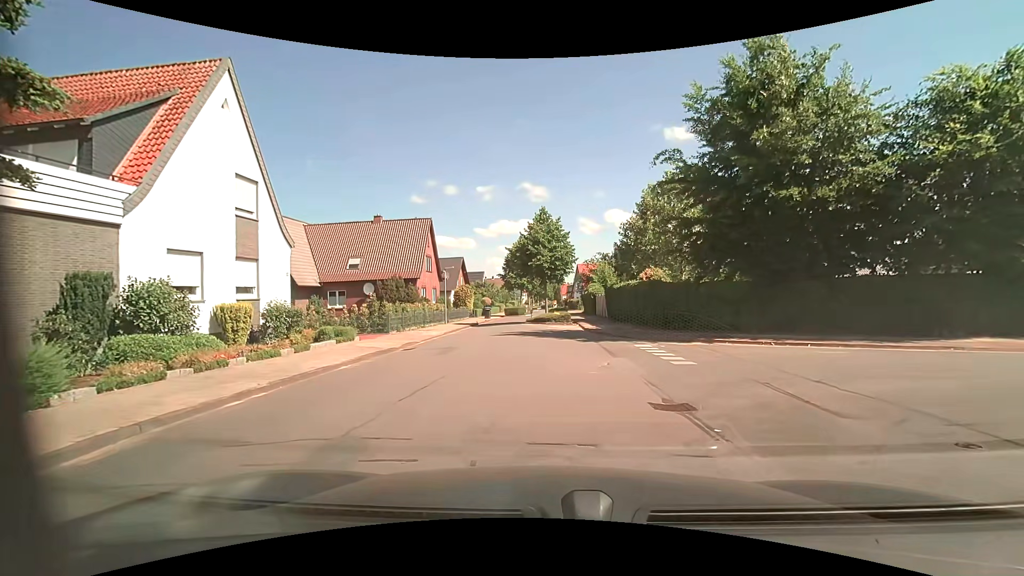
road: unclassified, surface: asphalt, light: Day
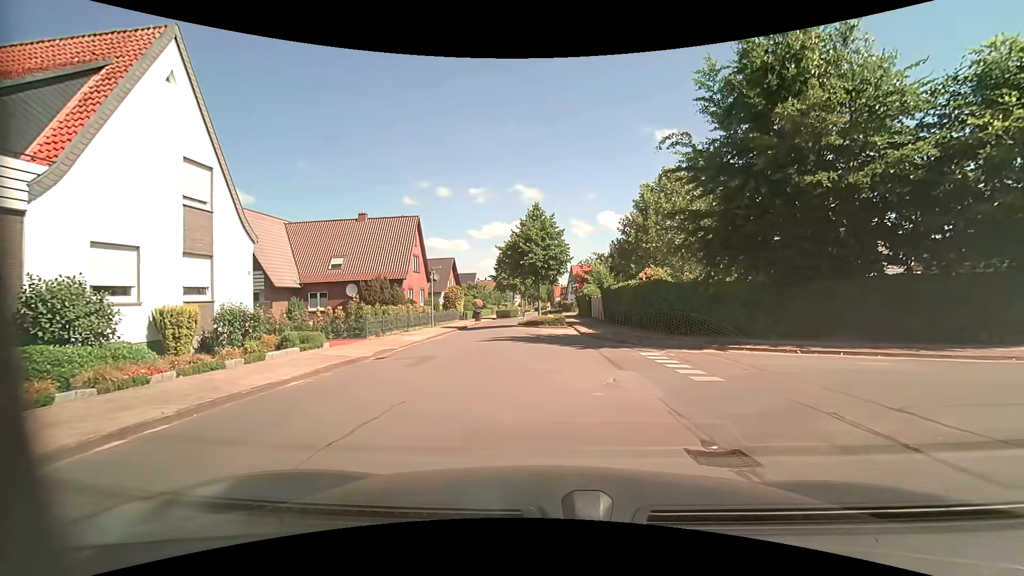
(0.0, +2.1) m; +2°
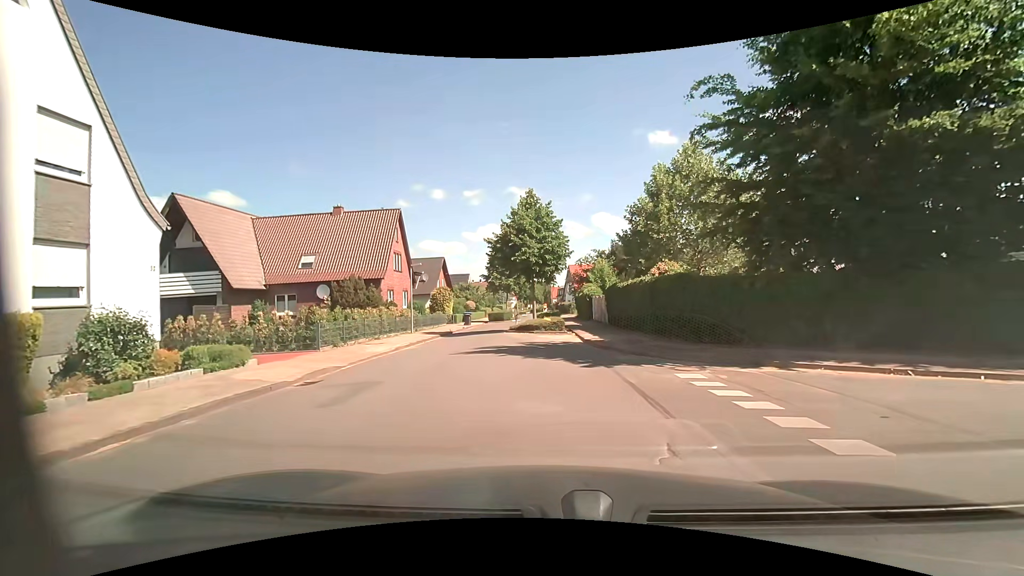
(0.0, +4.5) m; 0°
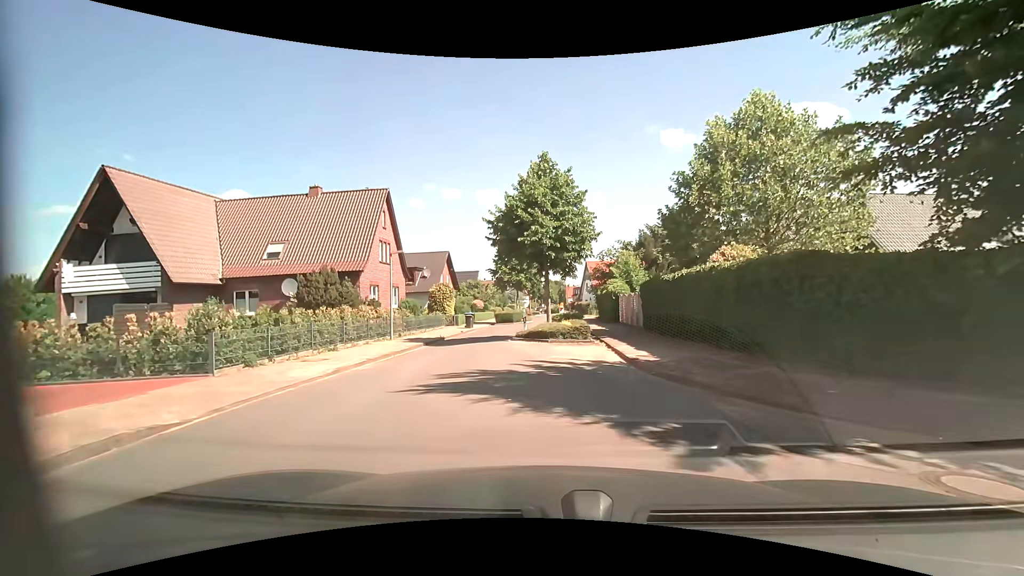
(-0.1, +6.8) m; -2°
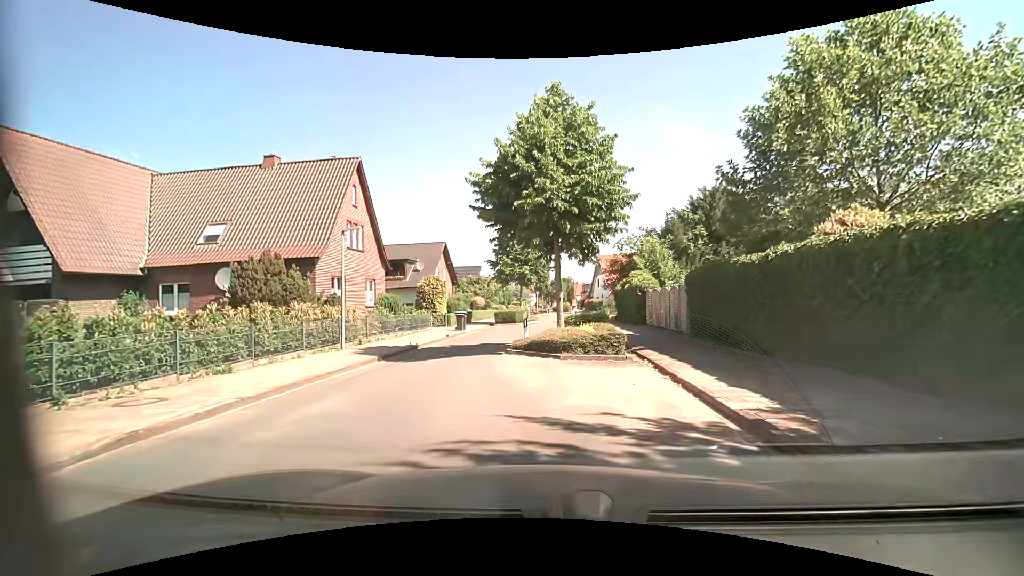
(0.0, +6.4) m; -1°
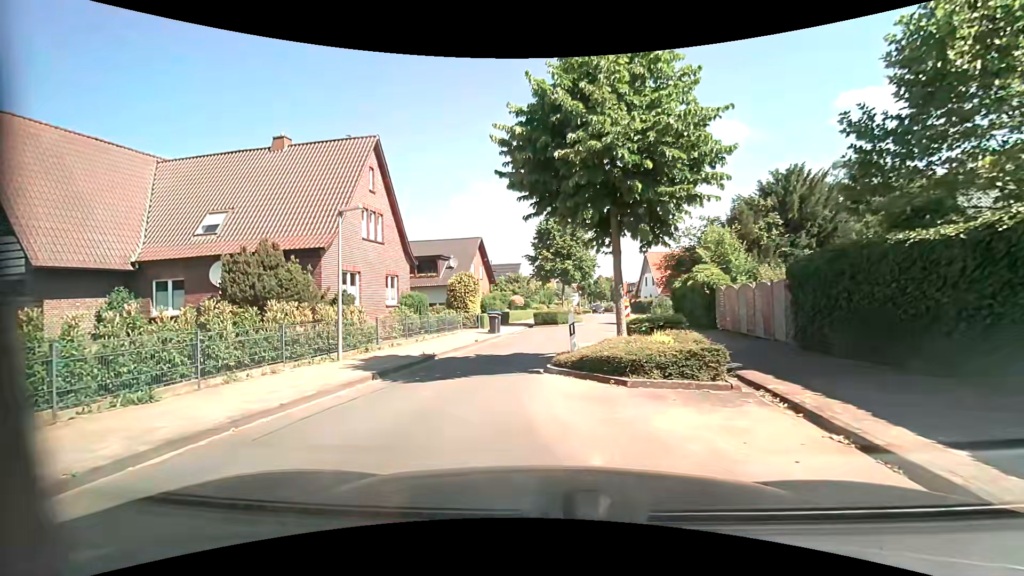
(-0.1, +3.8) m; -5°
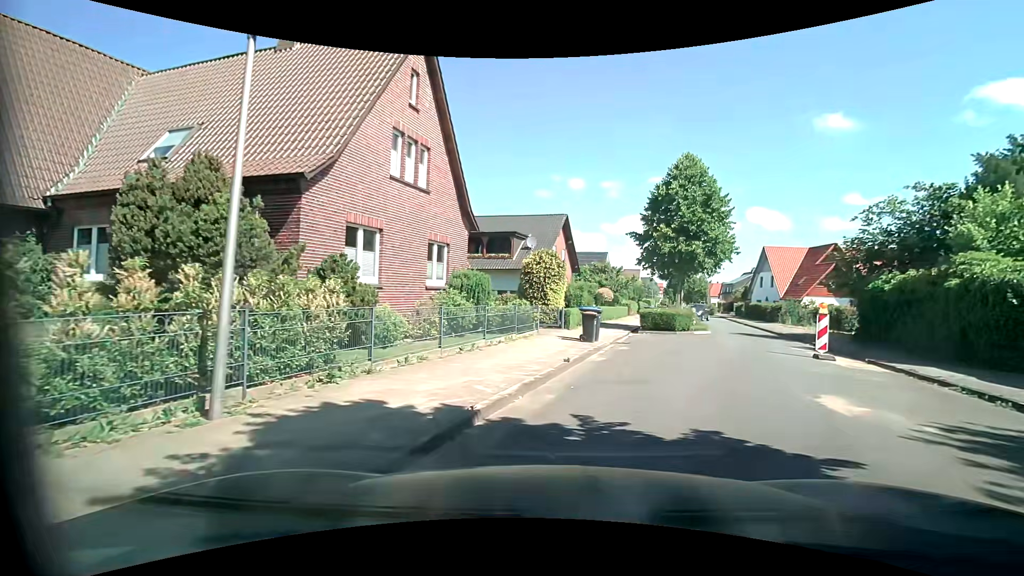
(-1.2, +8.8) m; -10°
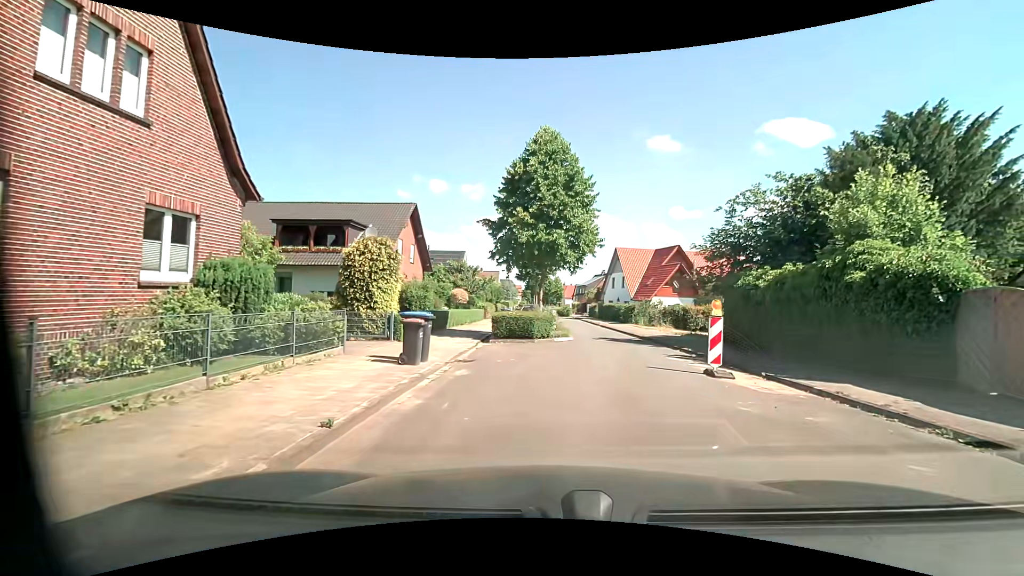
(+0.9, +5.1) m; +18°
(+1, +10) (+3, +20) (+3, +30) (+3, +40) (+3, +50) (+2, +60) (0, +69) (-2, +79) (+1, +89) (+2, +99) m
